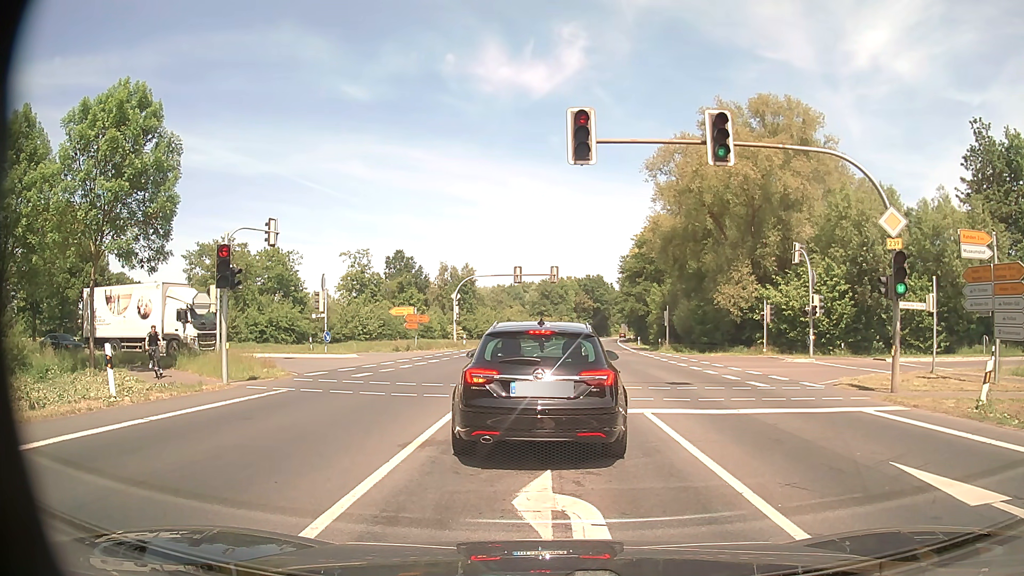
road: primary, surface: asphalt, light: Day
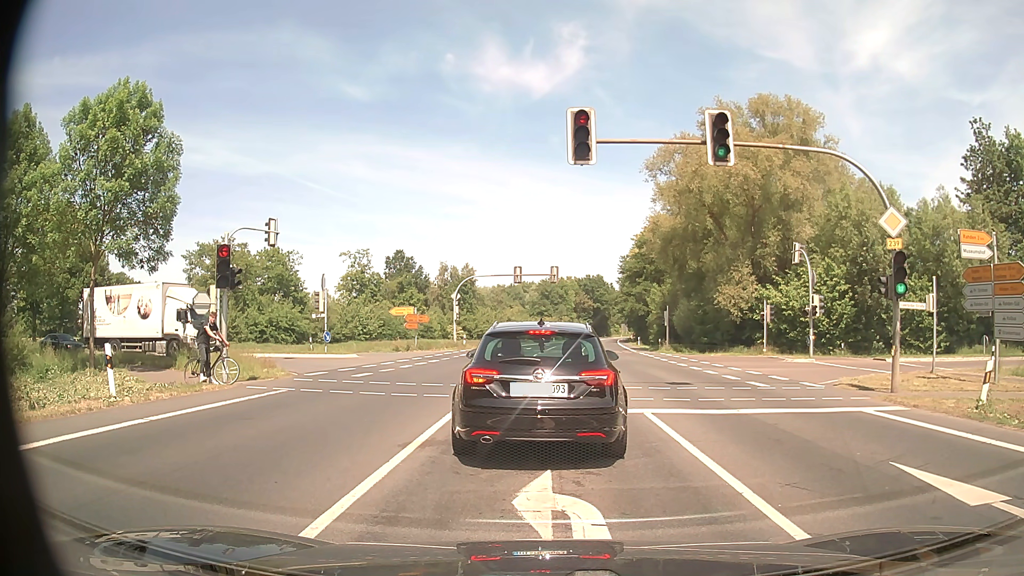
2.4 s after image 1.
(0.0, 0.0) m; 0°
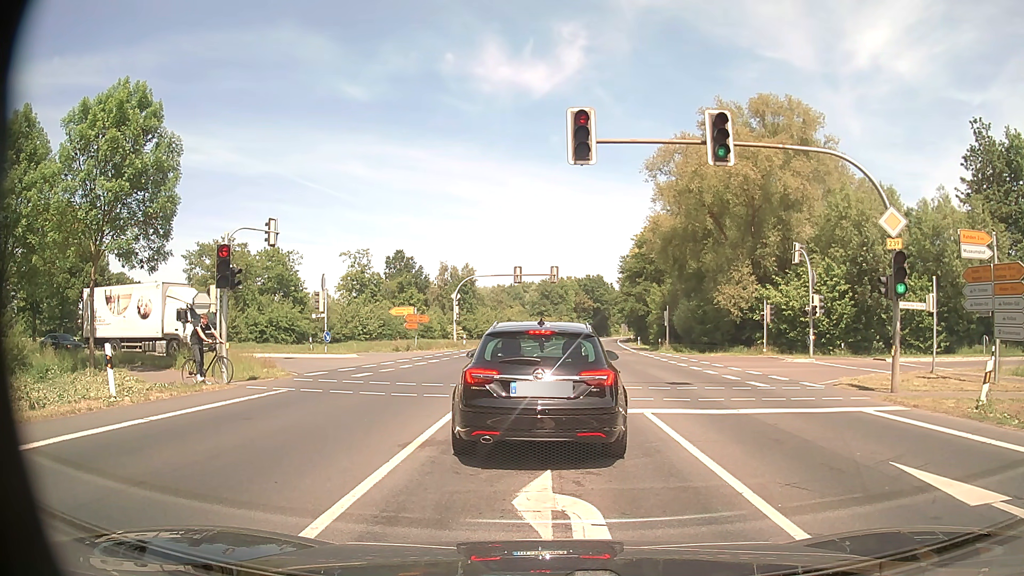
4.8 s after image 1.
(0.0, 0.0) m; 0°
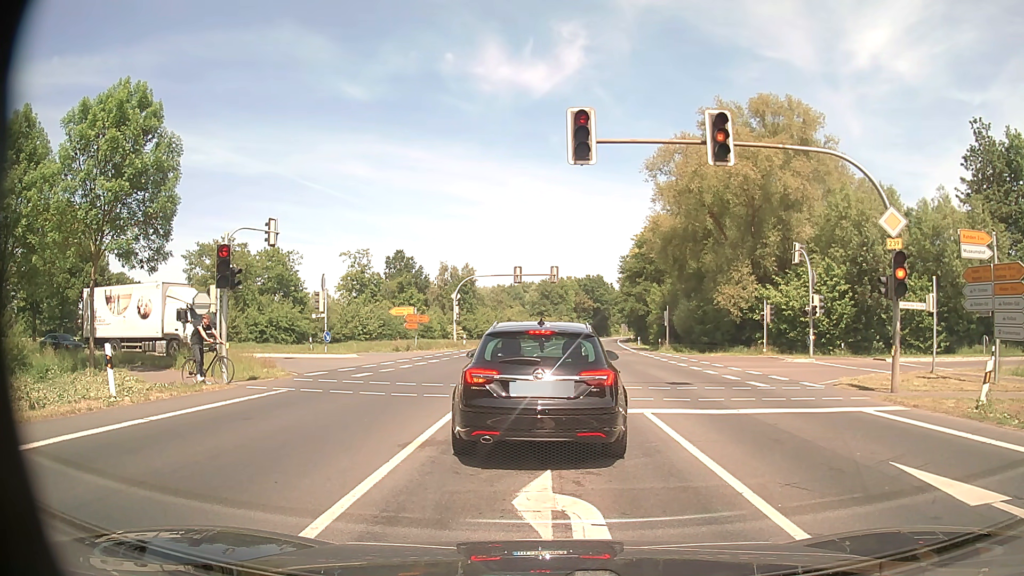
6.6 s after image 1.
(0.0, 0.0) m; 0°
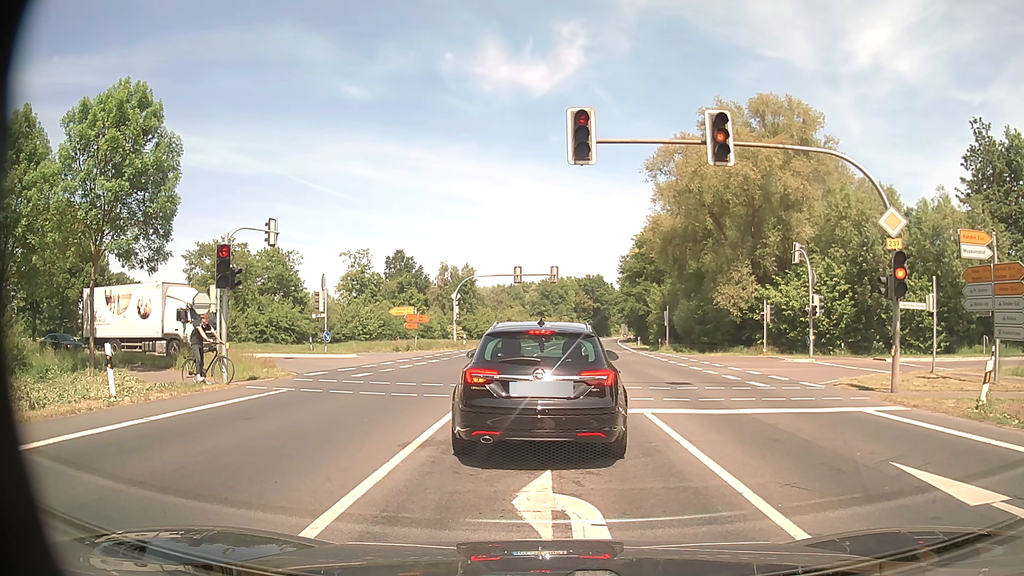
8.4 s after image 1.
(0.0, 0.0) m; 0°
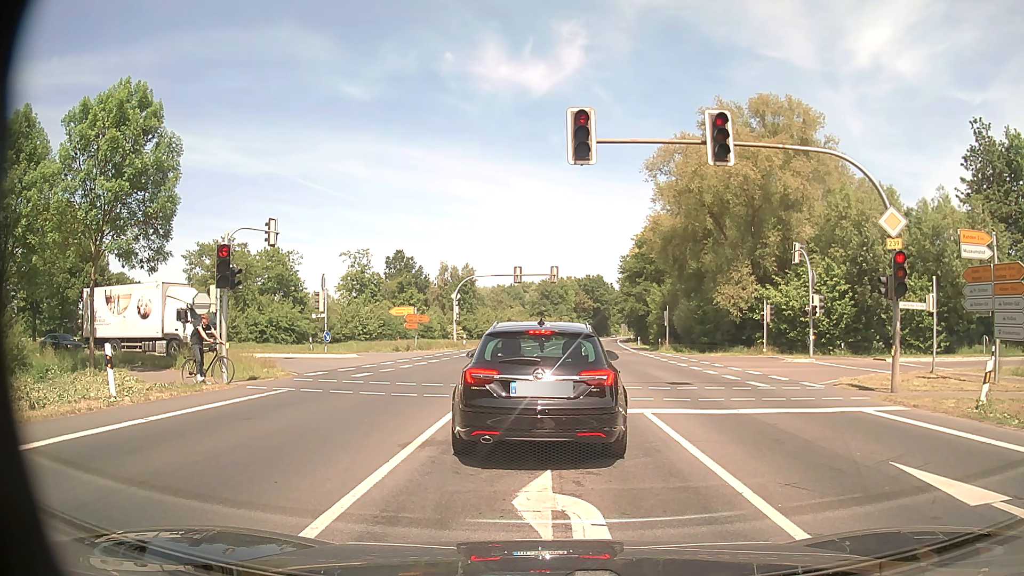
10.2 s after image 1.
(0.0, 0.0) m; 0°
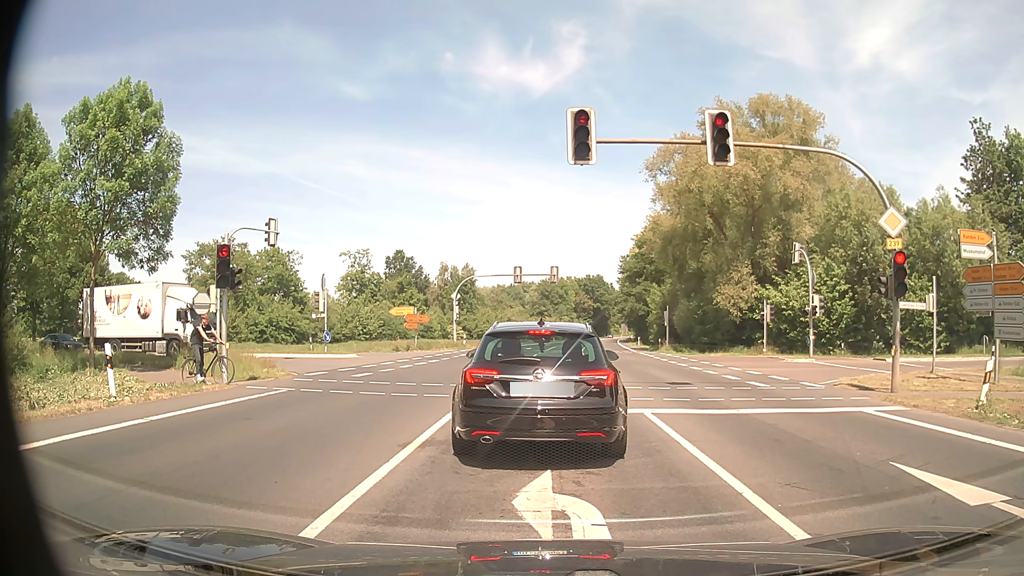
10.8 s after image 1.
(0.0, 0.0) m; 0°
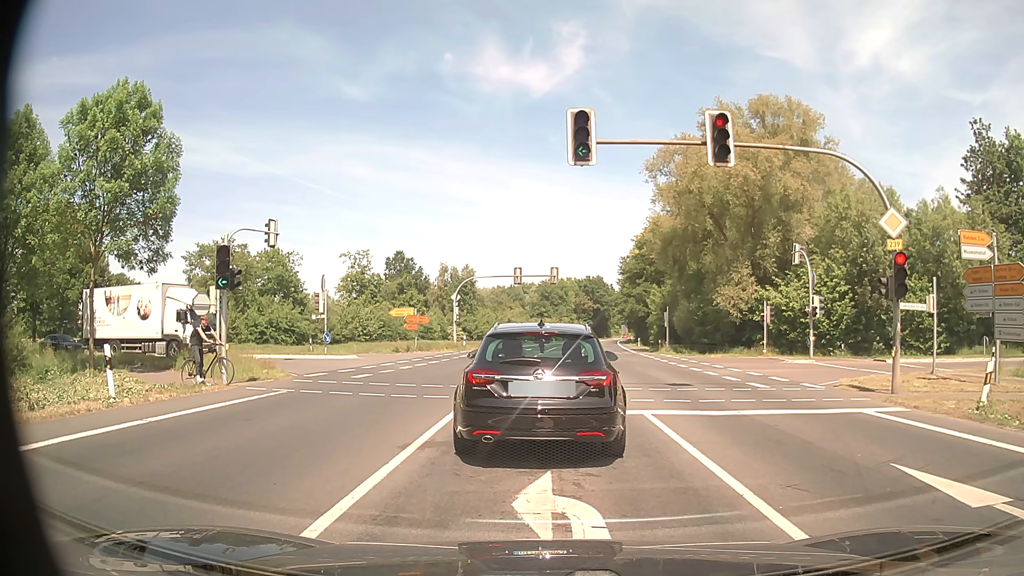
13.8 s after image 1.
(0.0, 0.0) m; 0°
(0, +10) (0, +20) (0, +30) (-5, +39) (-14, +43) (-24, +44) (-34, +44) (-44, +44) (-54, +45) (-64, +45) m
